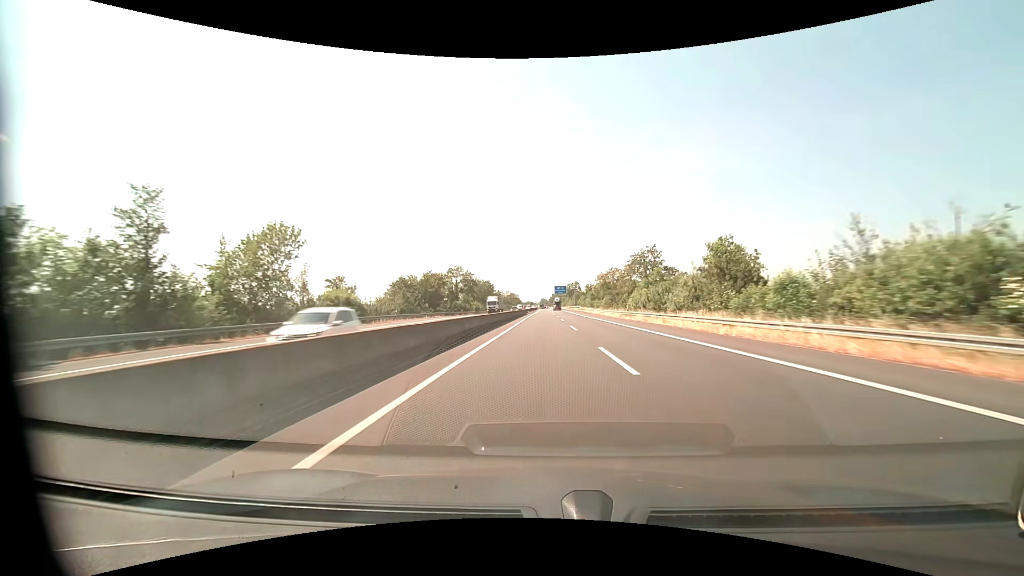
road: motorway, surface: asphalt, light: Day
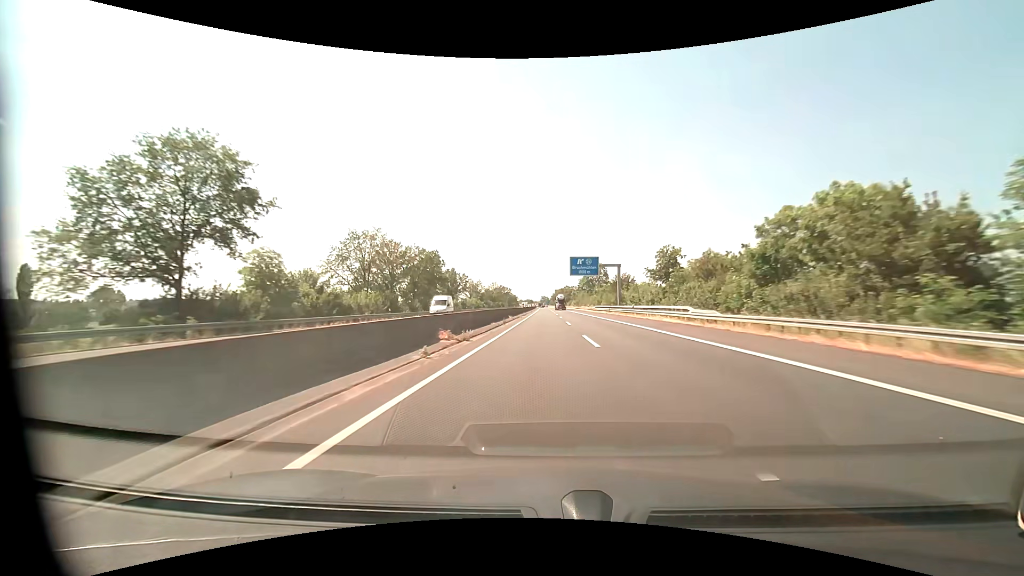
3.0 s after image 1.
(-0.3, +103.3) m; 0°
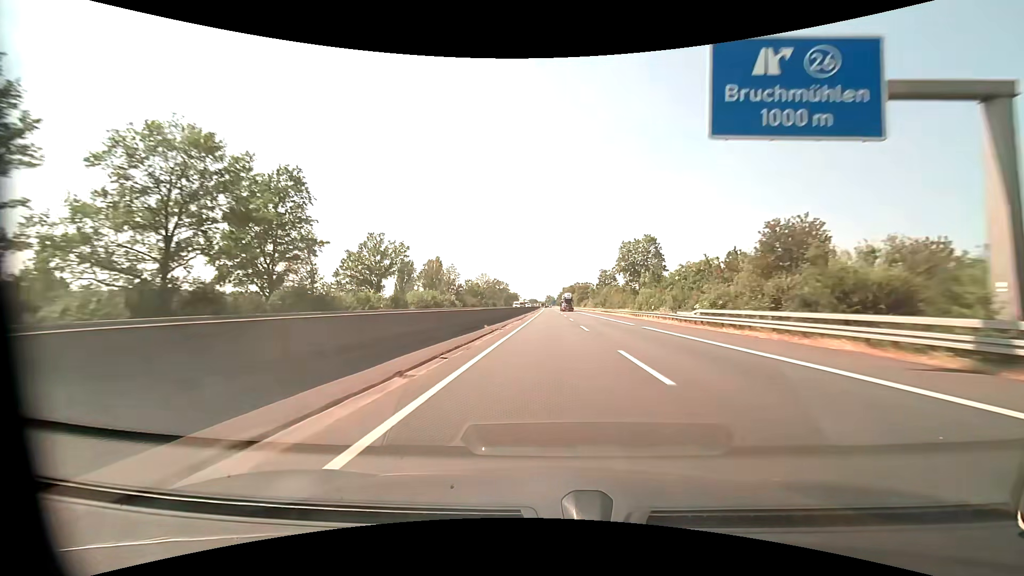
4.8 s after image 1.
(-0.4, +62.1) m; -1°
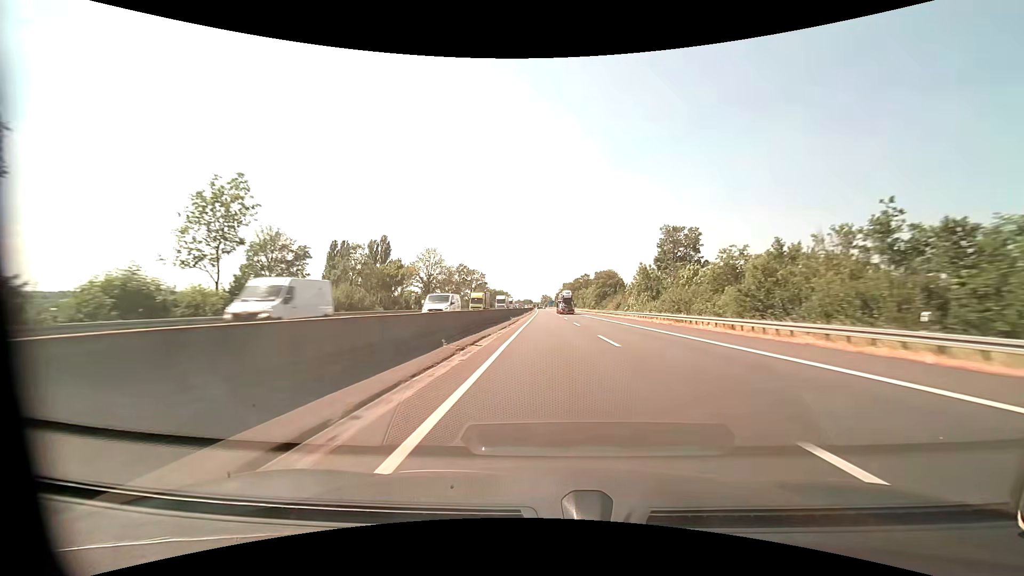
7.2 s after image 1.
(+0.3, +82.9) m; +1°
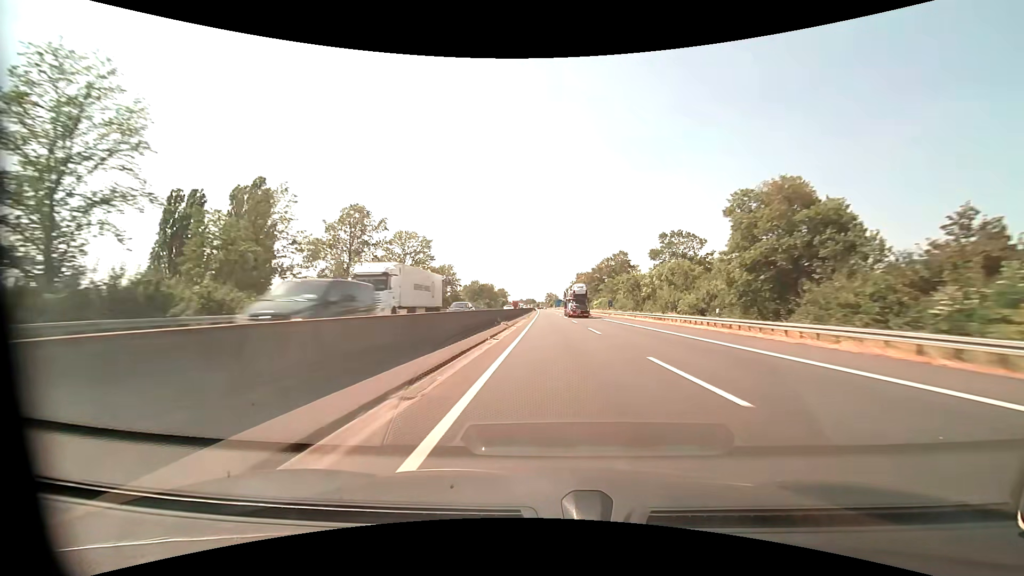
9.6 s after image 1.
(-0.6, +83.0) m; -1°
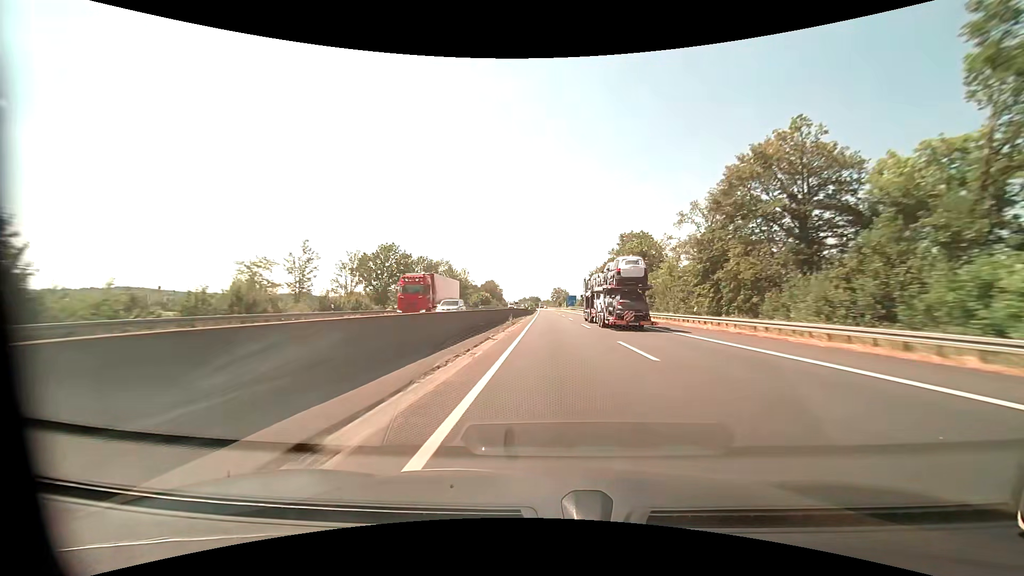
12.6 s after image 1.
(0.0, +103.7) m; -1°
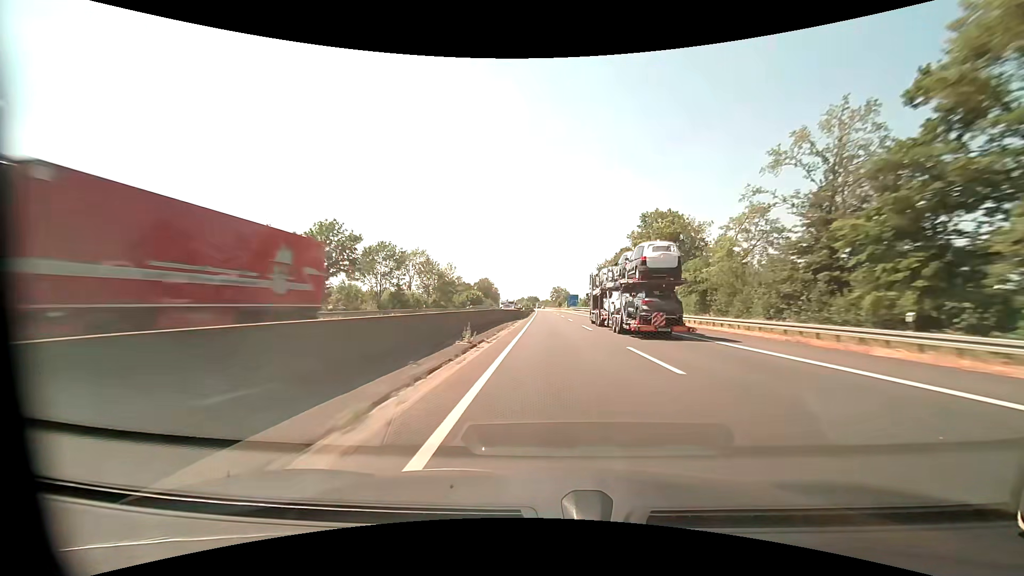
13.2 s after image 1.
(0.0, +20.7) m; 0°
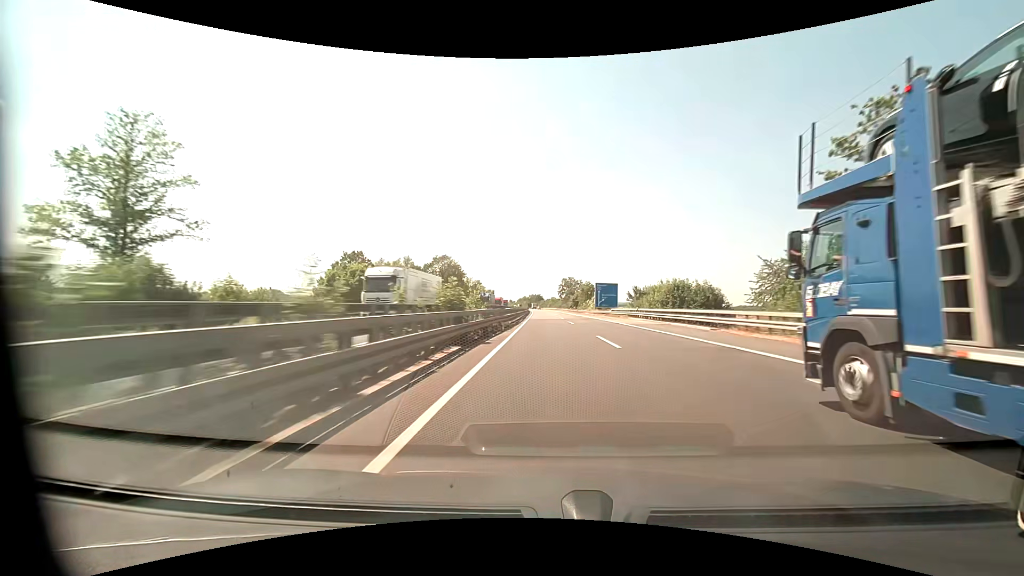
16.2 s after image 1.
(-0.1, +103.6) m; 0°
(0, +10) (0, +20) (0, +30) (0, +40) (0, +50) (0, +60) (0, +70) (-1, +80) (-1, +90) (-1, +100) m
